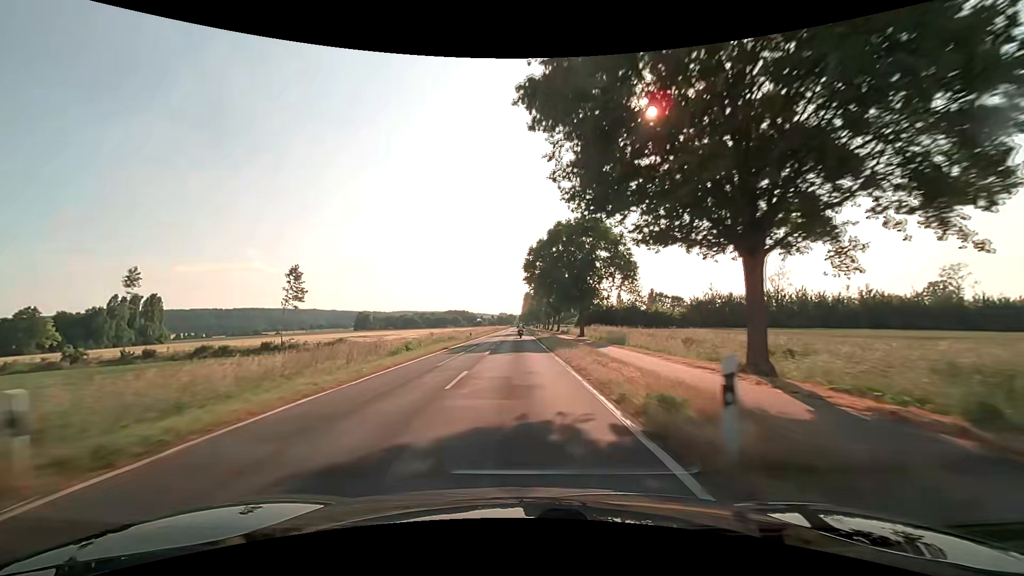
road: secondary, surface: asphalt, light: Day
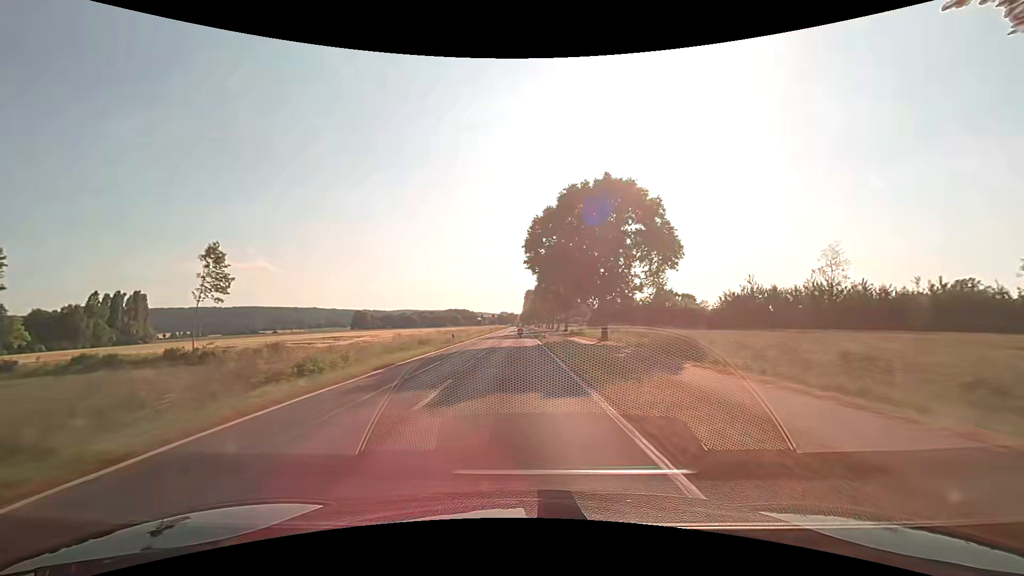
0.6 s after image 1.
(0.0, +14.6) m; 0°
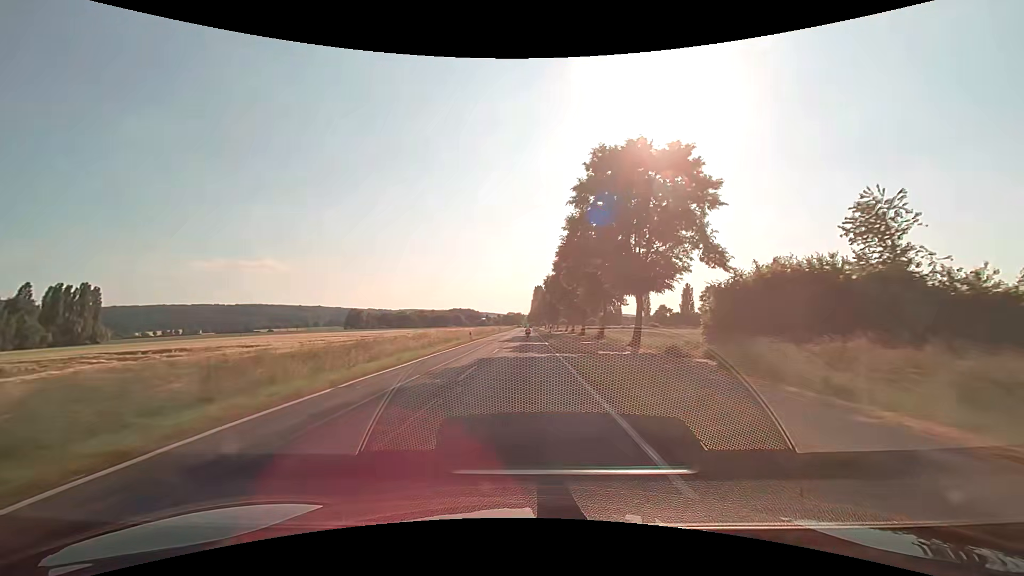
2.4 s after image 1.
(-0.2, +43.9) m; -1°
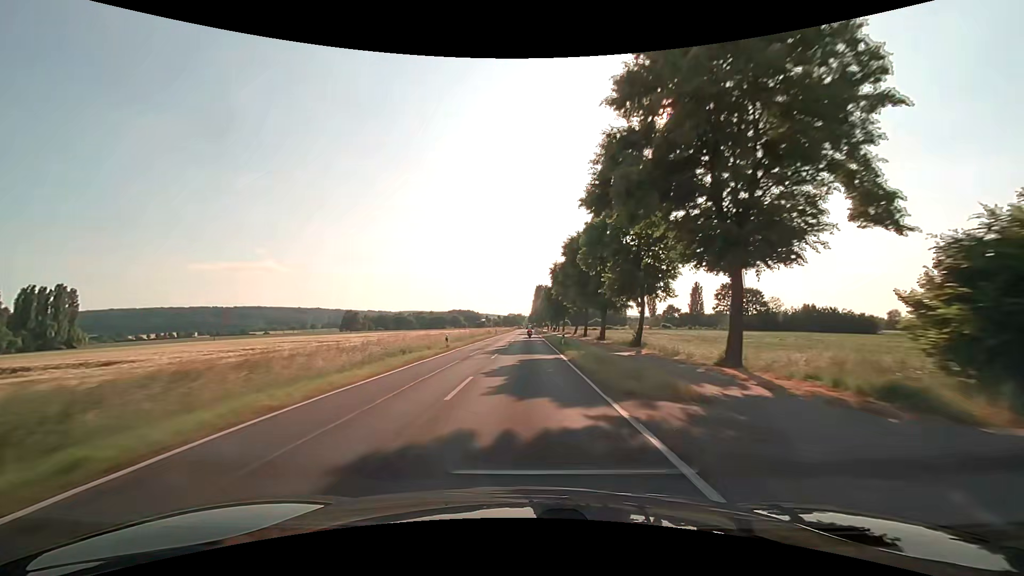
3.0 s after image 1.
(0.0, +14.7) m; 0°
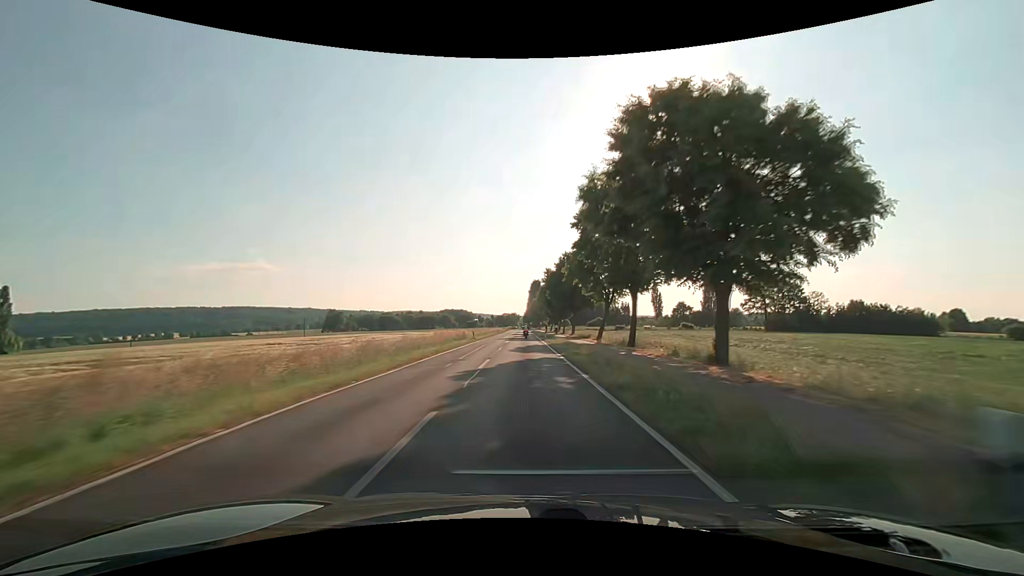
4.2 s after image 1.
(+0.2, +29.4) m; +1°
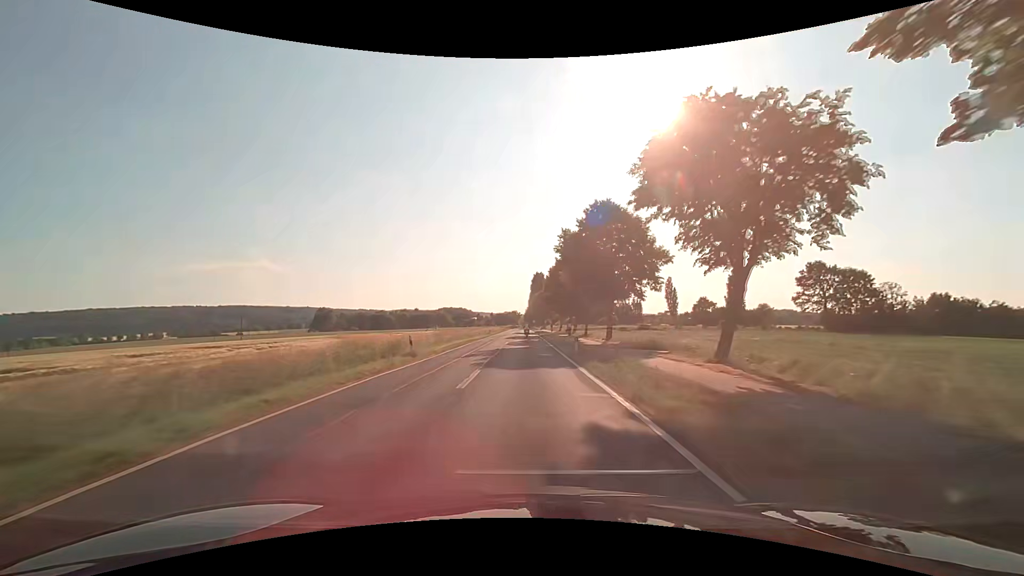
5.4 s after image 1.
(0.0, +29.4) m; 0°
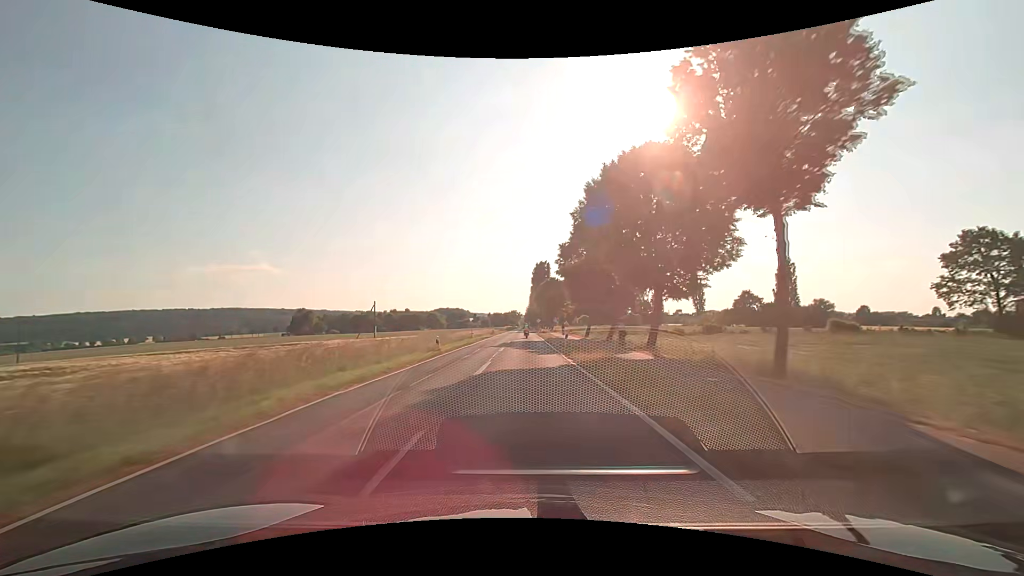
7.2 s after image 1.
(+0.1, +43.9) m; 0°
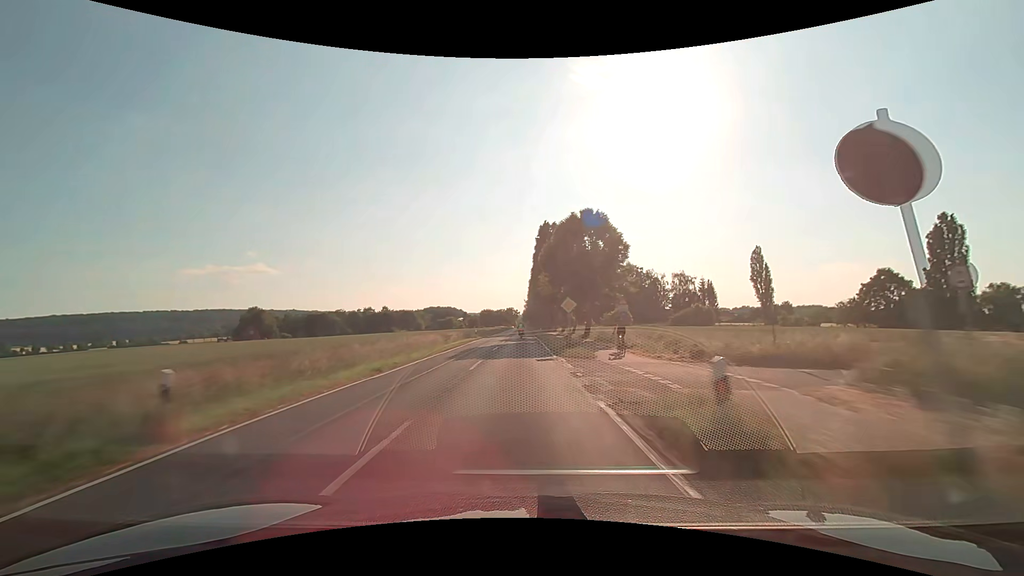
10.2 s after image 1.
(-0.1, +70.9) m; 0°
(0, +10) (0, +20) (0, +30) (0, +40) (0, +50) (0, +60) (0, +70) (0, +80) (0, +90) (0, +100) m
